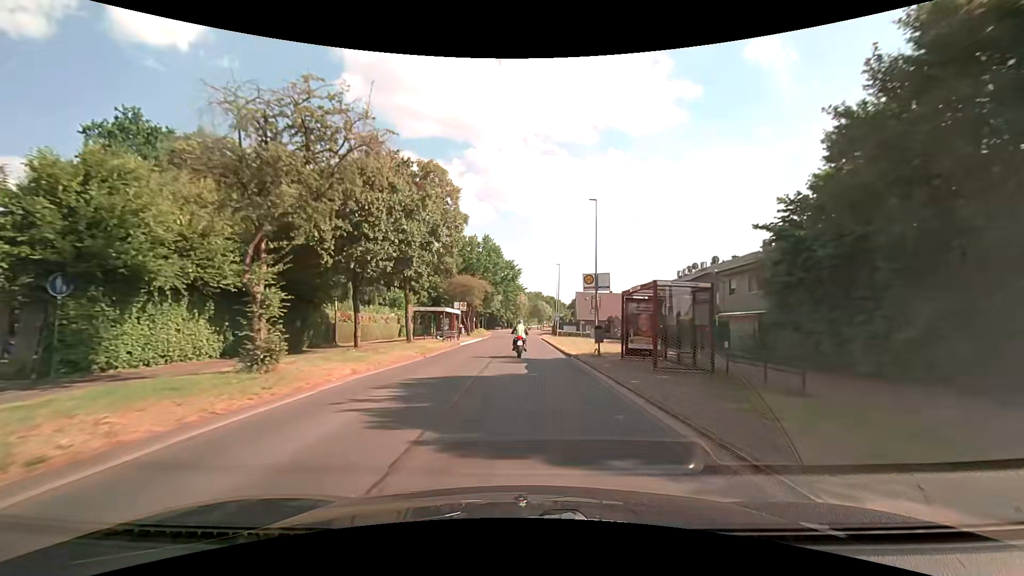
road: tertiary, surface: asphalt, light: Day
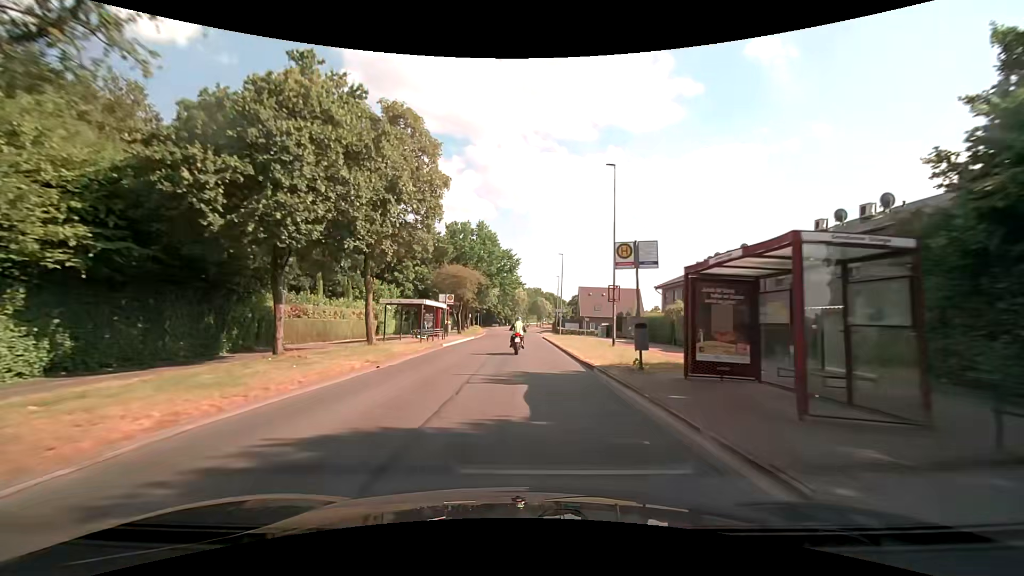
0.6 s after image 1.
(0.0, +7.3) m; 0°
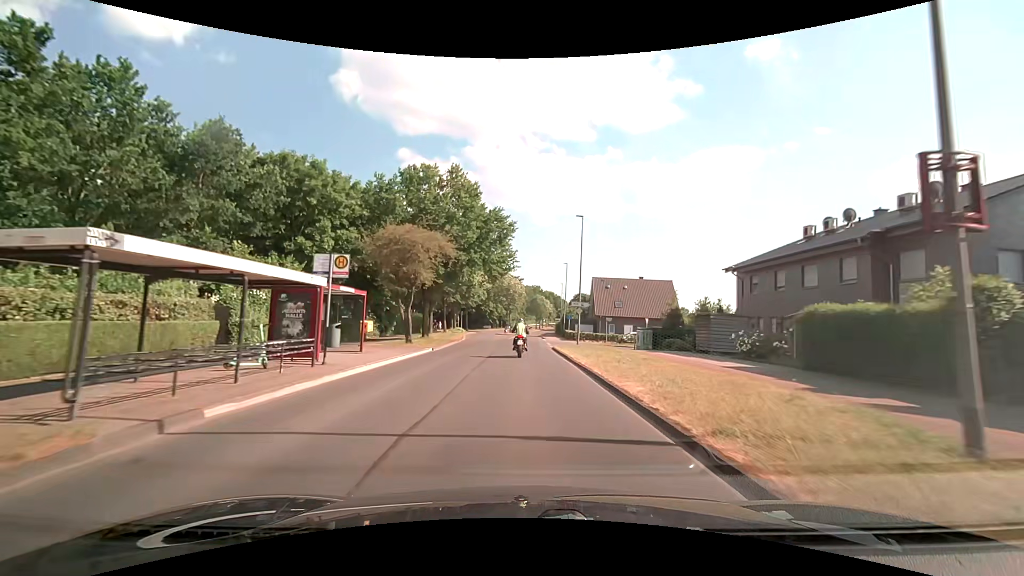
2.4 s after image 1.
(+0.1, +21.9) m; +1°
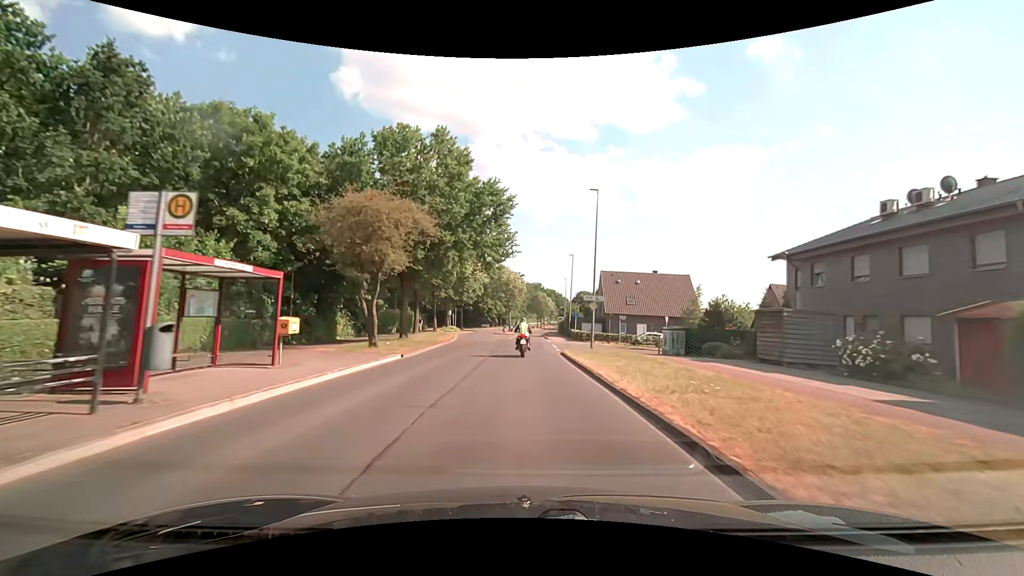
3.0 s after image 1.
(0.0, +7.2) m; 0°
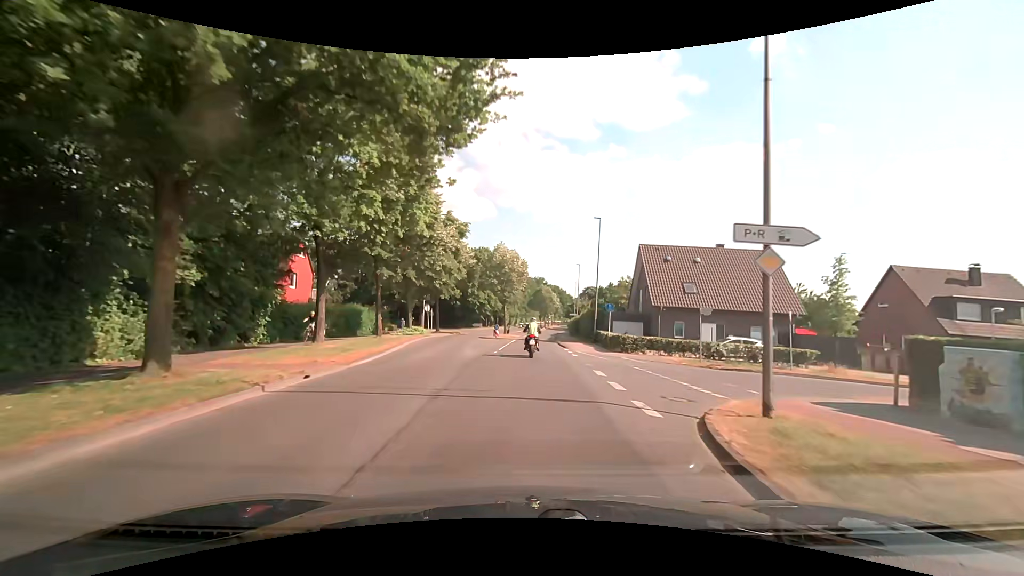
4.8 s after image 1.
(0.0, +21.4) m; 0°
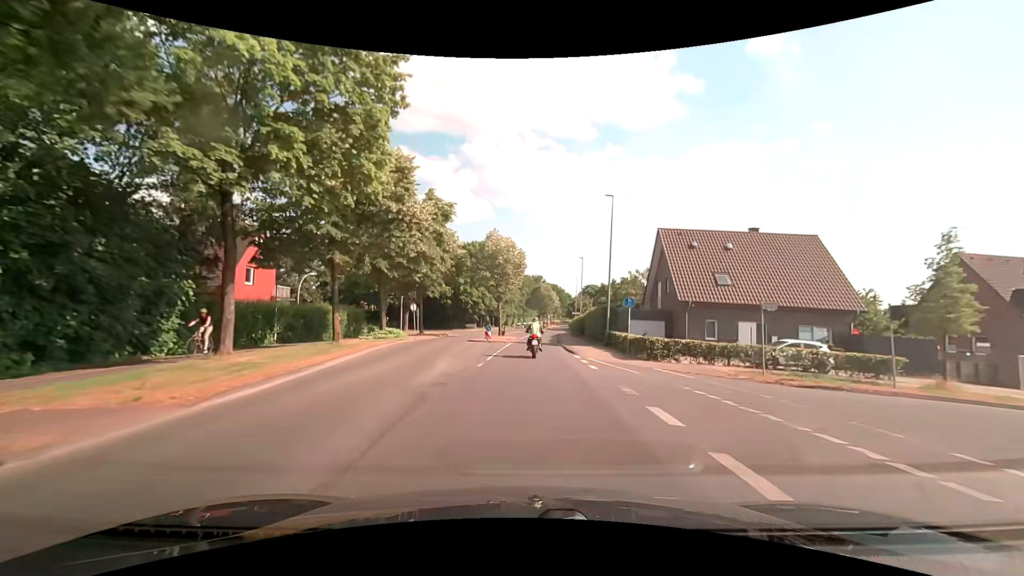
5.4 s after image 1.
(0.0, +7.1) m; +1°
(0, +10) (0, +20) (0, +30) (+1, +40) (+1, +50) (+2, +60) (+3, +70) (+3, +80) (+4, +90) (+5, +100) m
